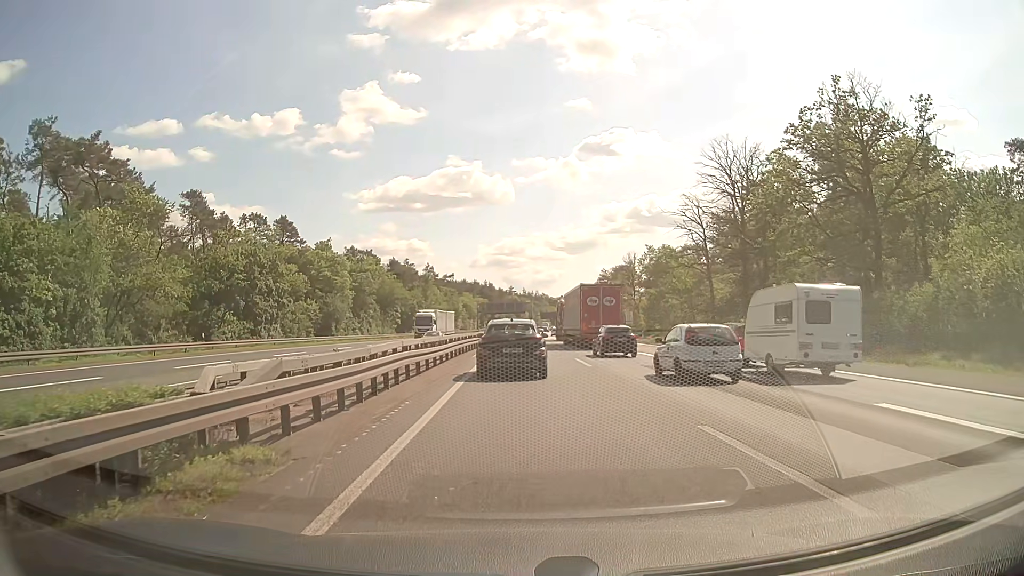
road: motorway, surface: asphalt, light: Day
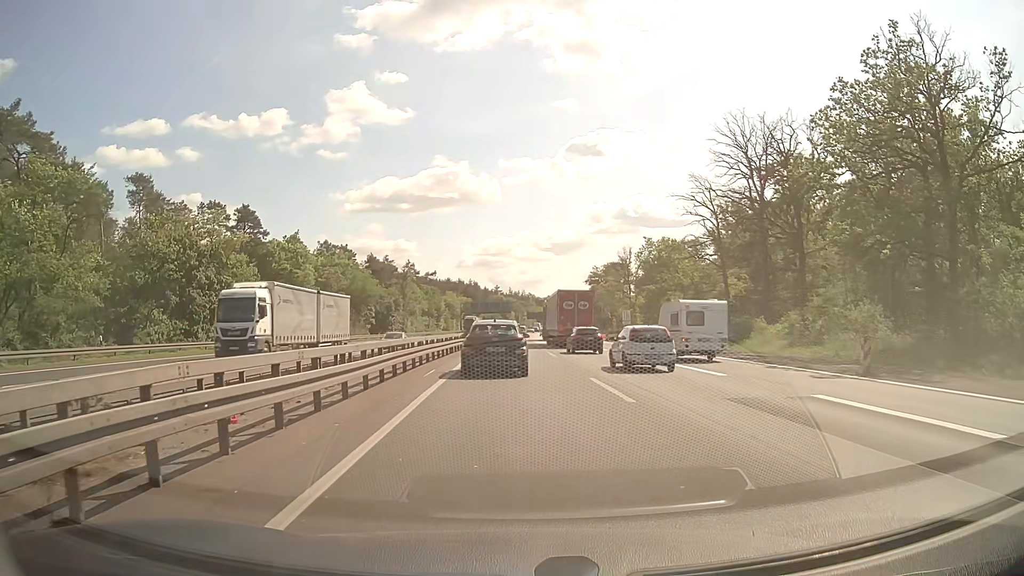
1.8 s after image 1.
(+0.2, +11.2) m; +1°
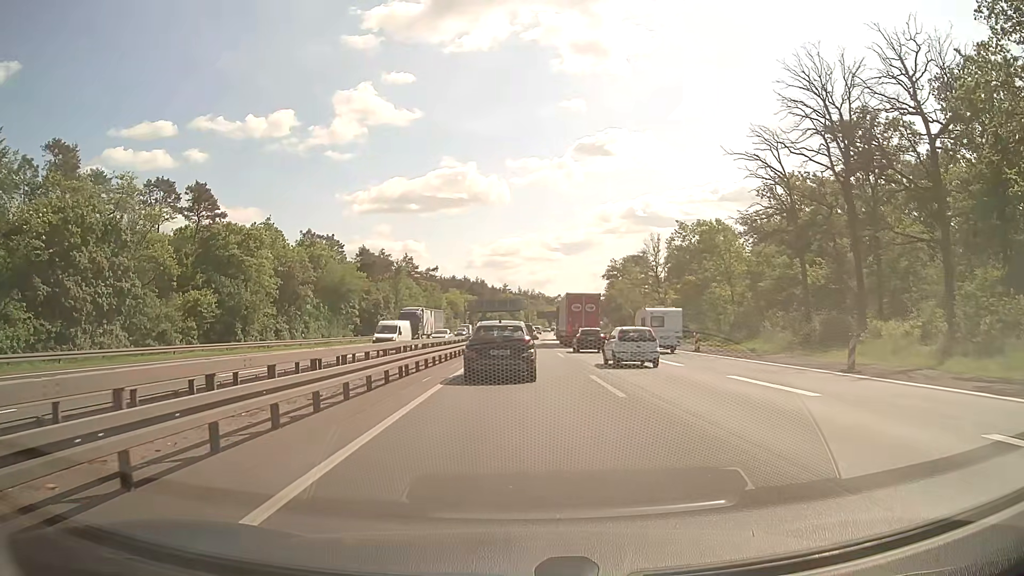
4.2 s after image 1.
(0.0, +18.4) m; 0°
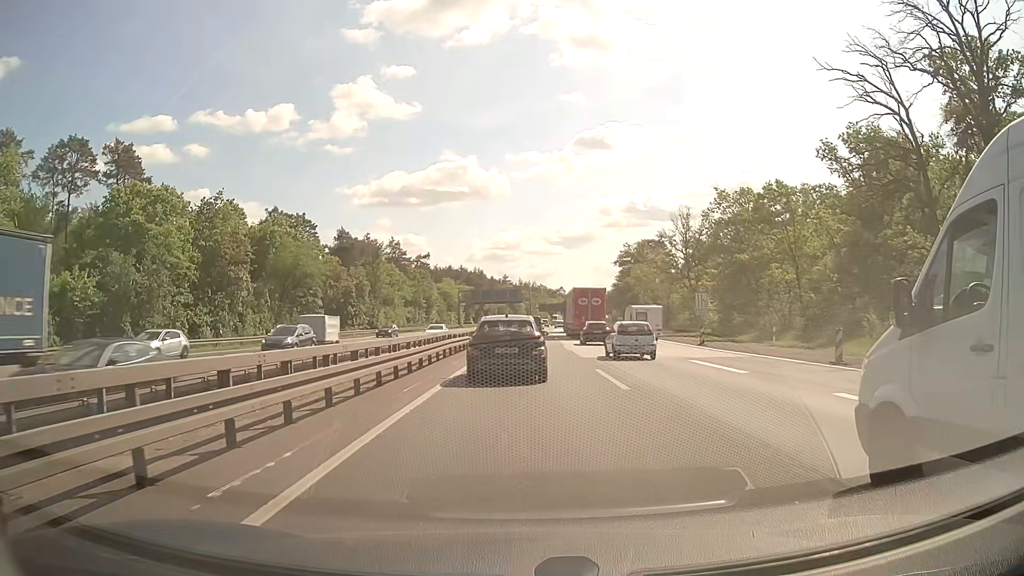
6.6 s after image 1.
(0.0, +18.8) m; 0°
(0, +10) (0, +20) (0, +30) (0, +40) (0, +50) (+1, +60) (+1, +70) (+2, +80) (+2, +90) (+3, +100) m
